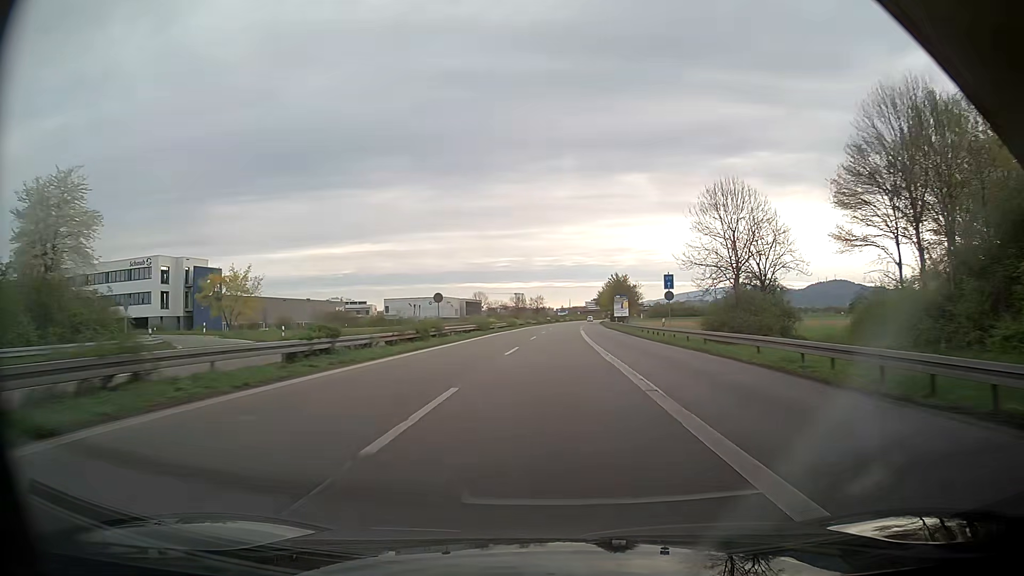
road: trunk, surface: asphalt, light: Day
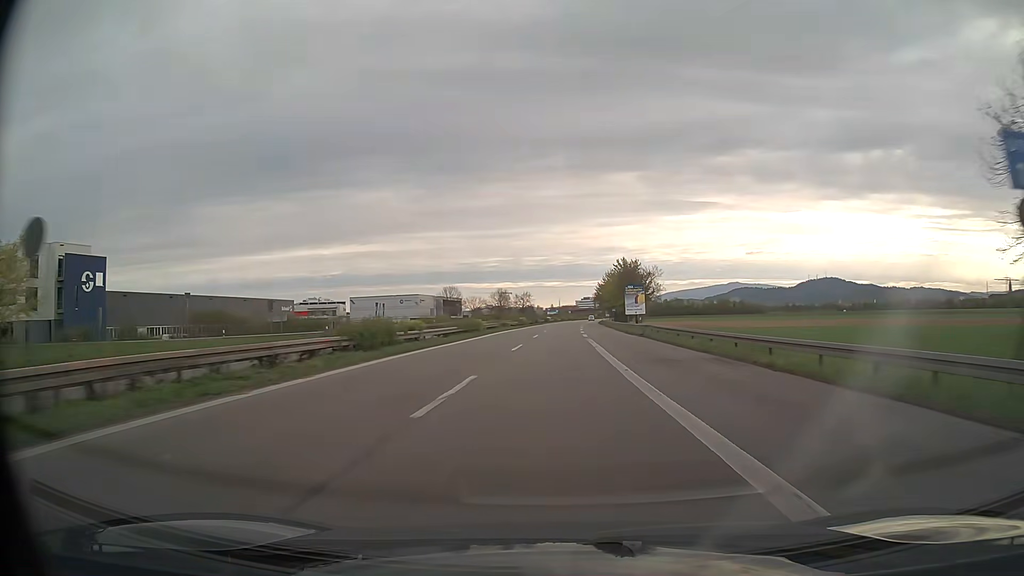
(+0.2, +33.4) m; +1°
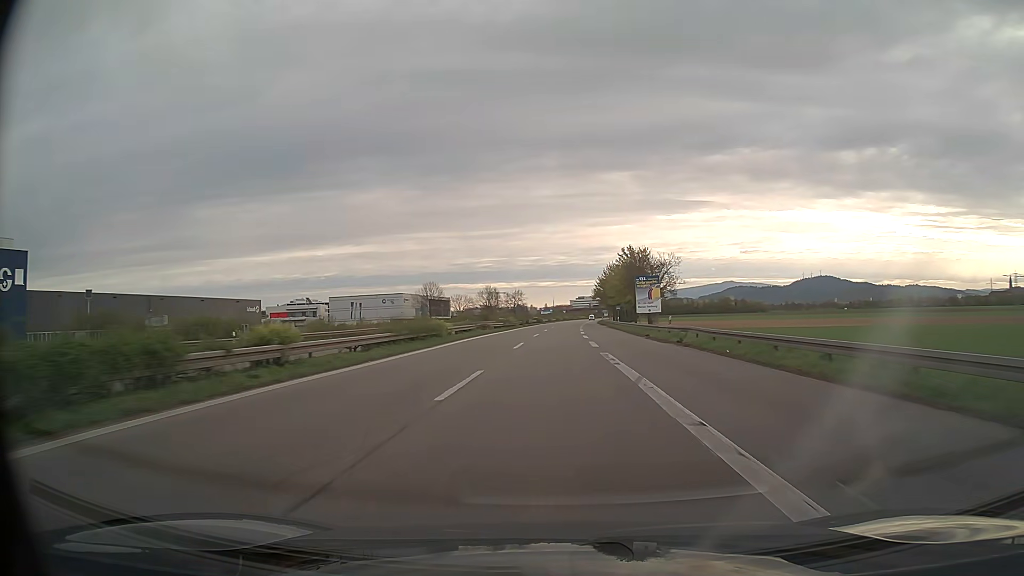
(0.0, +16.7) m; 0°
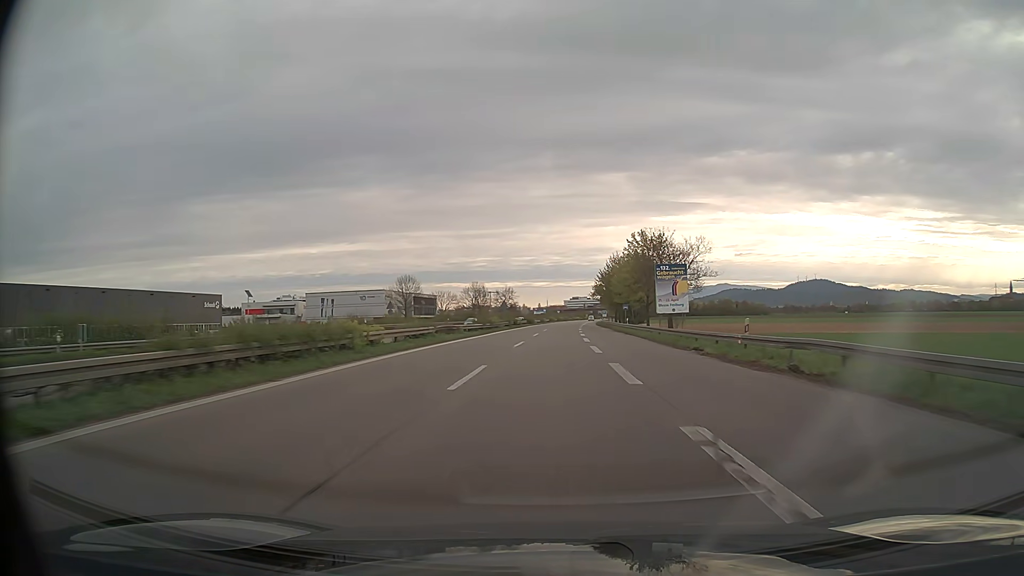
(+0.1, +16.8) m; +1°
